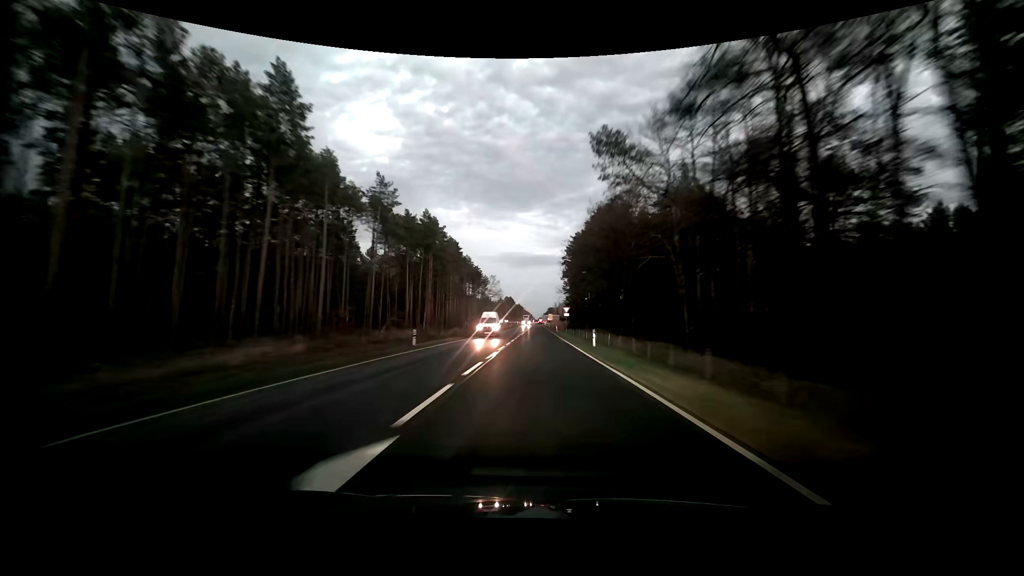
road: primary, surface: asphalt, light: Dusk
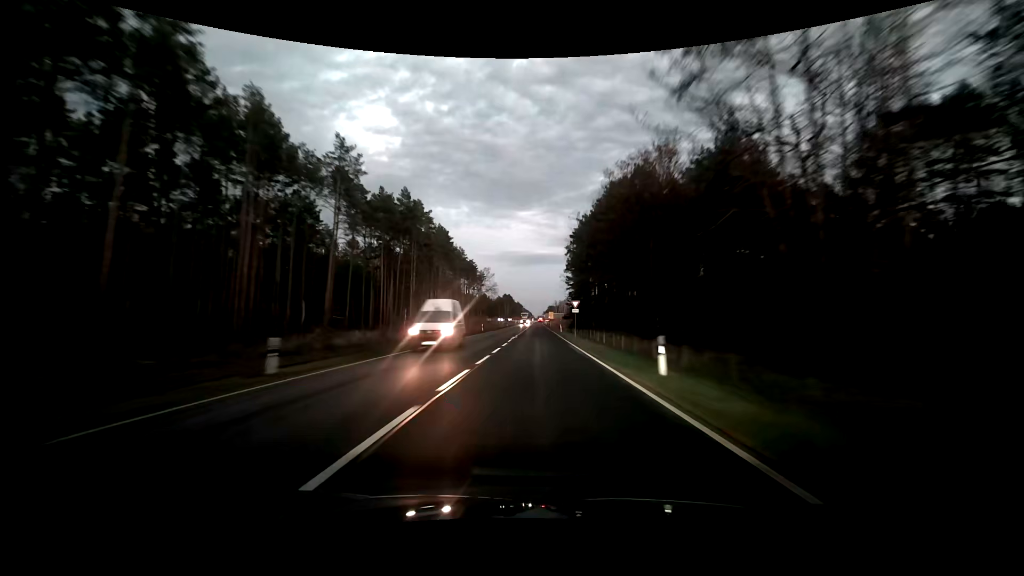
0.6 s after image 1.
(0.0, +14.8) m; 0°
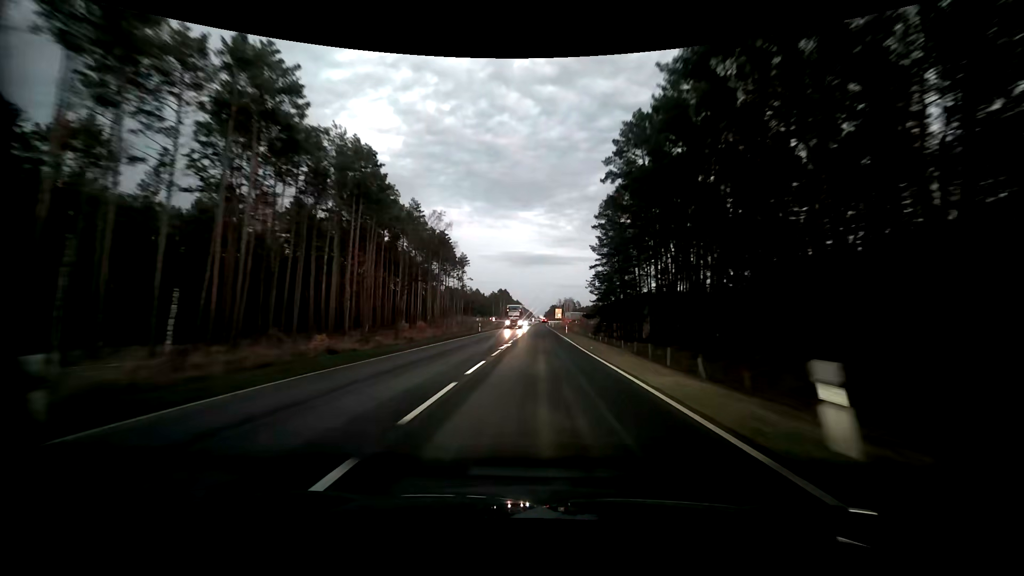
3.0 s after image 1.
(-0.1, +56.6) m; 0°
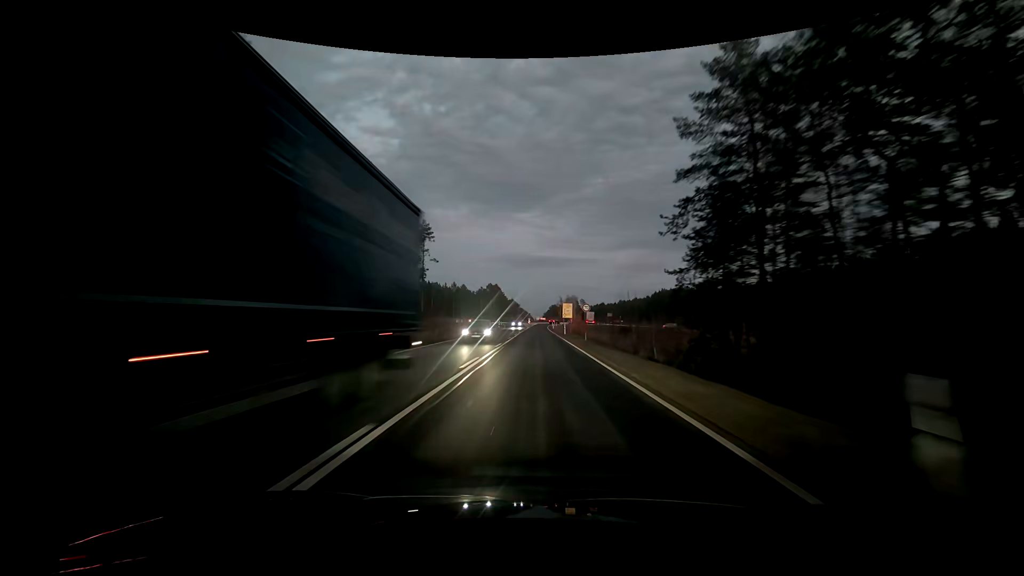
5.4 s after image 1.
(+0.6, +51.9) m; 0°
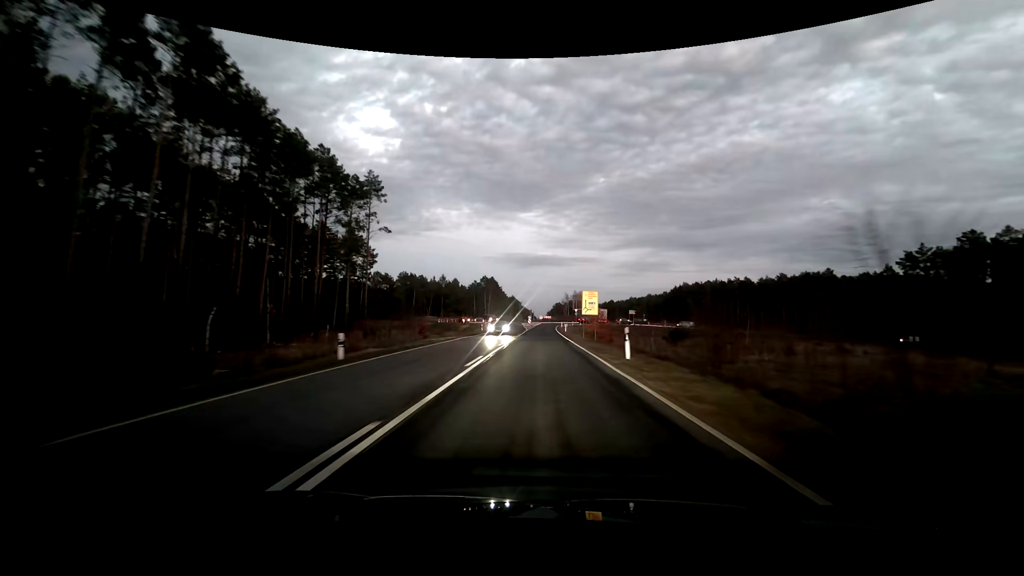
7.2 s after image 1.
(+0.2, +35.4) m; 0°
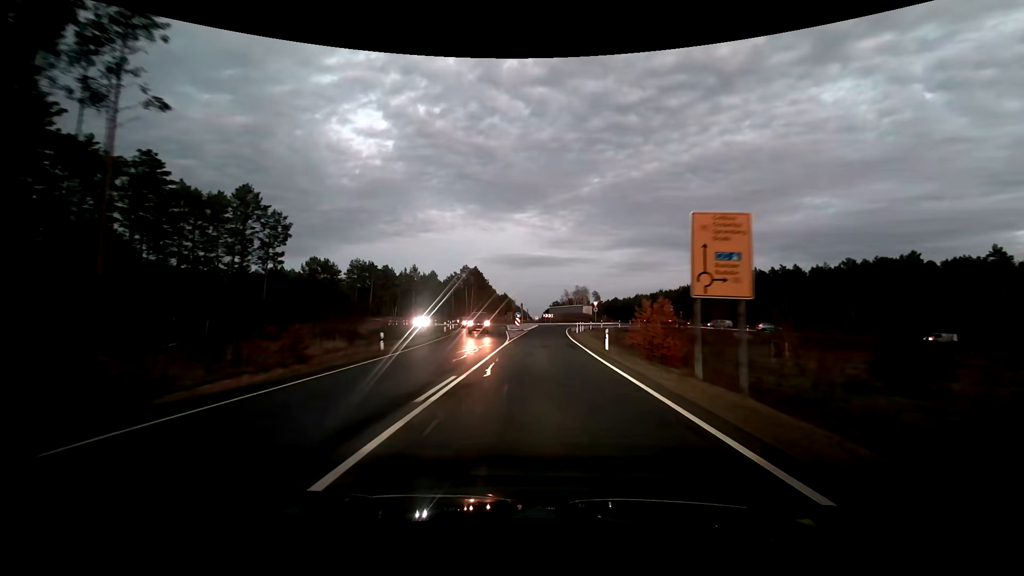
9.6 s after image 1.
(+0.2, +41.1) m; +1°
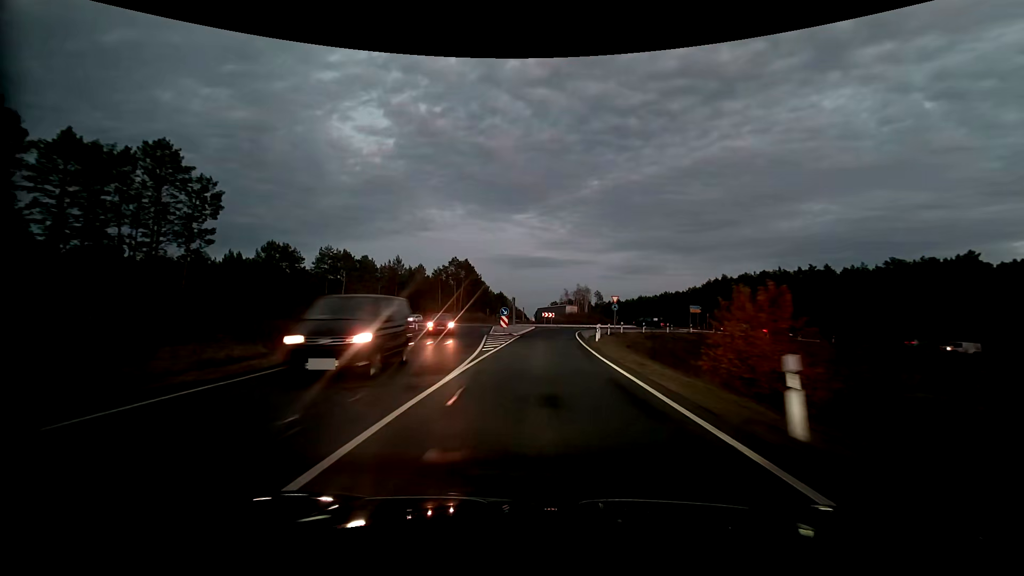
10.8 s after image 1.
(0.0, +17.7) m; 0°
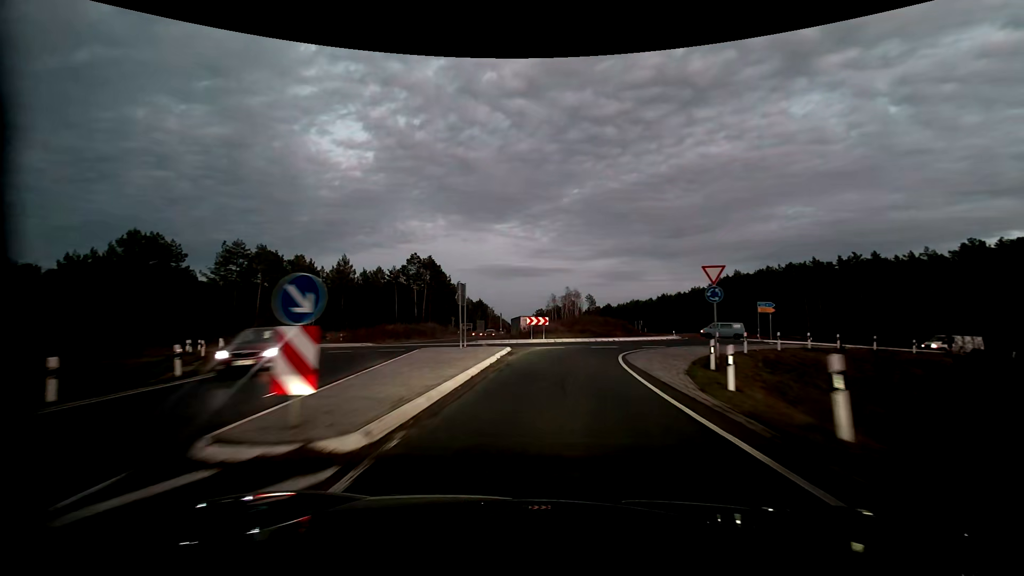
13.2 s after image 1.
(+0.3, +28.4) m; +2°
(0, +10) (+1, +20) (+4, +29) (+11, +37) (+19, +43) (+28, +47) (+38, +49) (+47, +51) (+57, +52) (+67, +52) m
